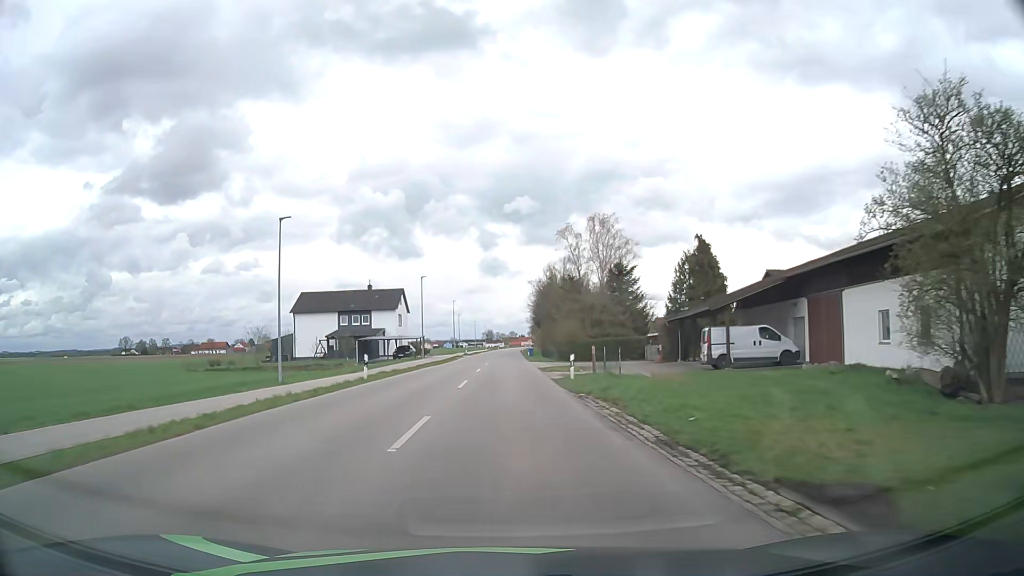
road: secondary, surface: asphalt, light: Day
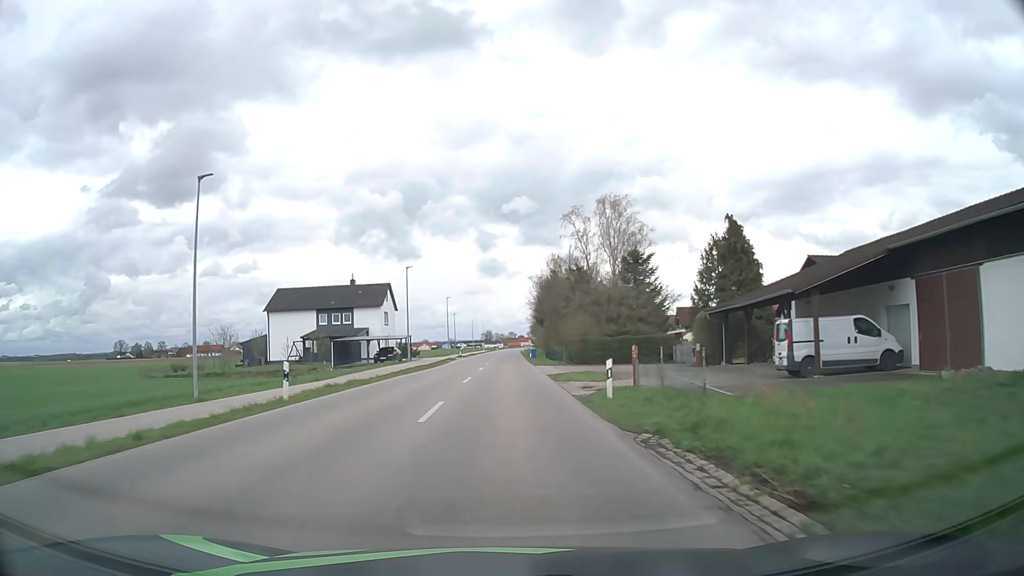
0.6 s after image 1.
(0.0, +9.4) m; 0°
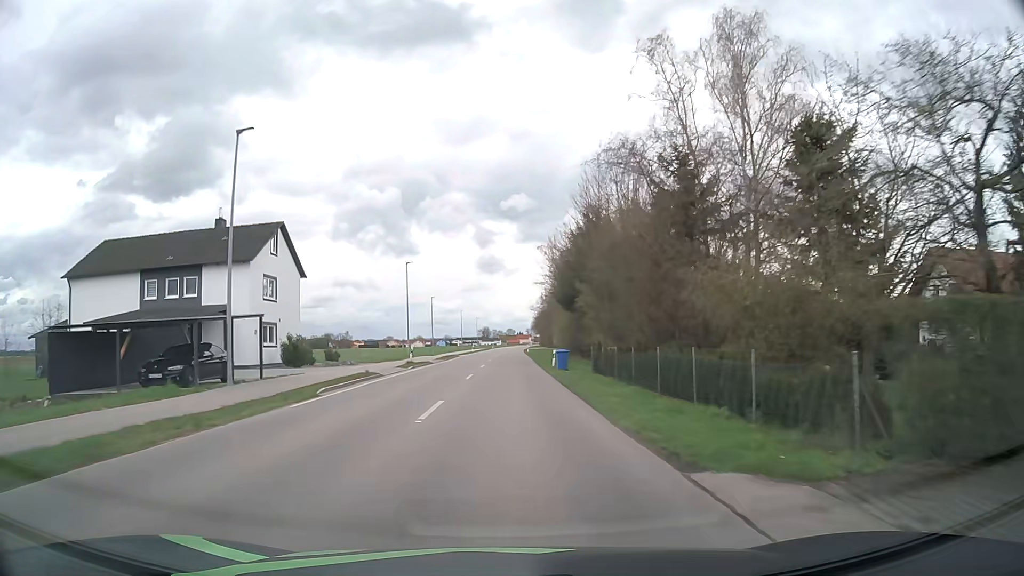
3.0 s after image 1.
(0.0, +38.3) m; 0°
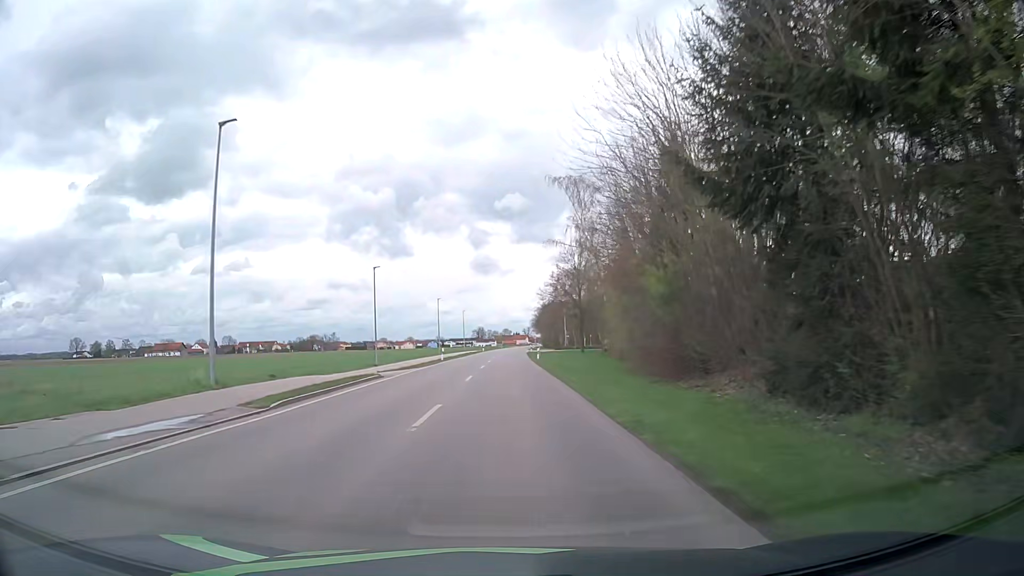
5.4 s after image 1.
(+0.2, +38.8) m; 0°
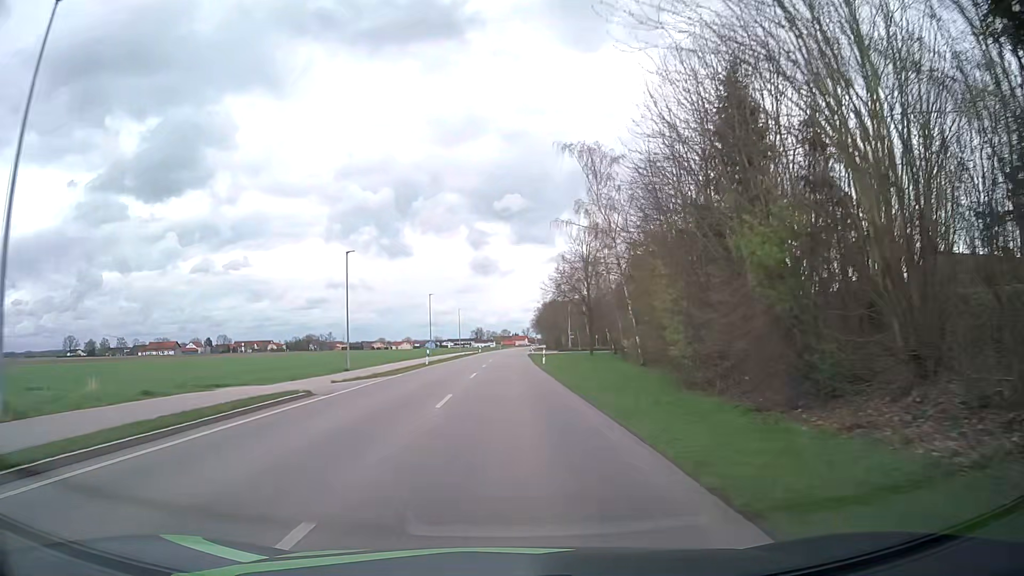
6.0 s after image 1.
(0.0, +9.6) m; +1°
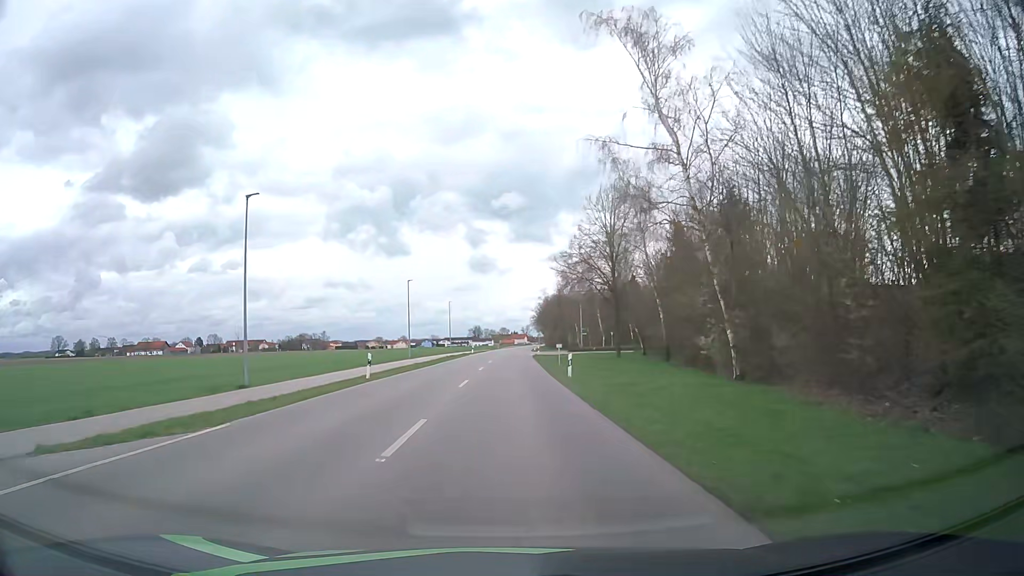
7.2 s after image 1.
(-0.2, +18.4) m; 0°
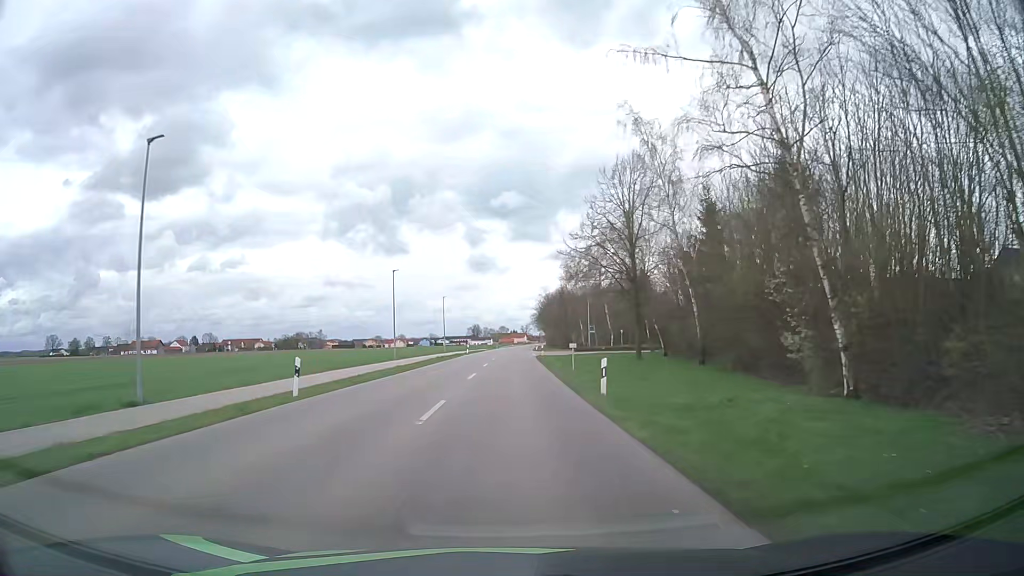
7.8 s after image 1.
(0.0, +8.9) m; 0°
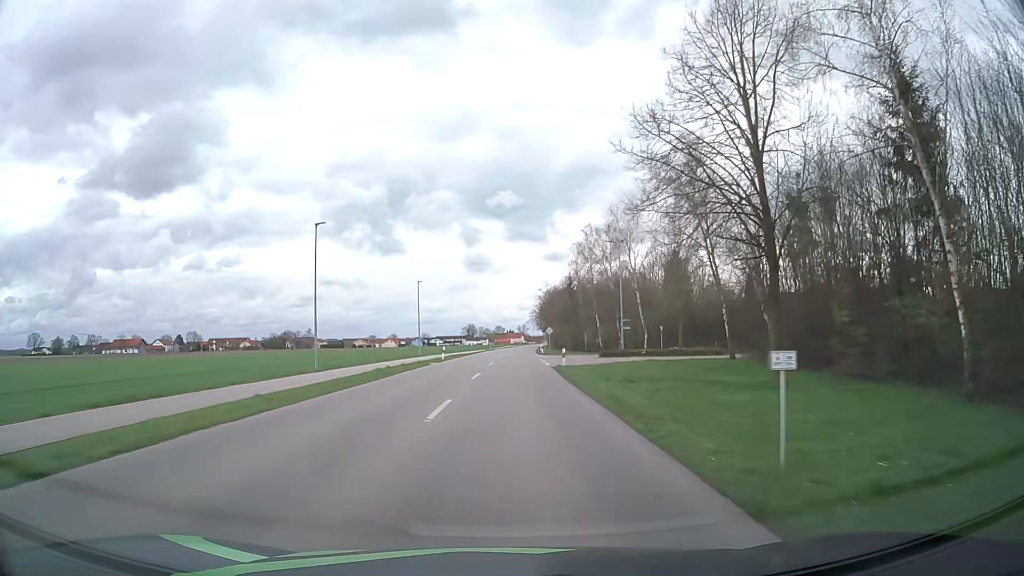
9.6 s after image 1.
(0.0, +24.7) m; 0°
(0, +10) (0, +20) (0, +30) (+1, +40) (+6, +48) (+16, +52) (+26, +53) (+35, +52) (+45, +52) (+55, +55) m
